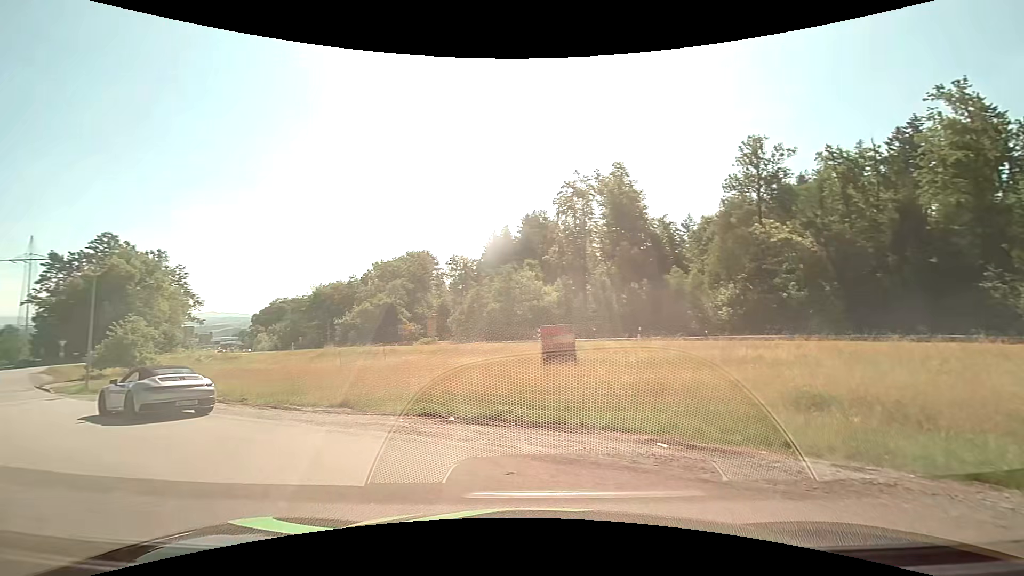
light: Day
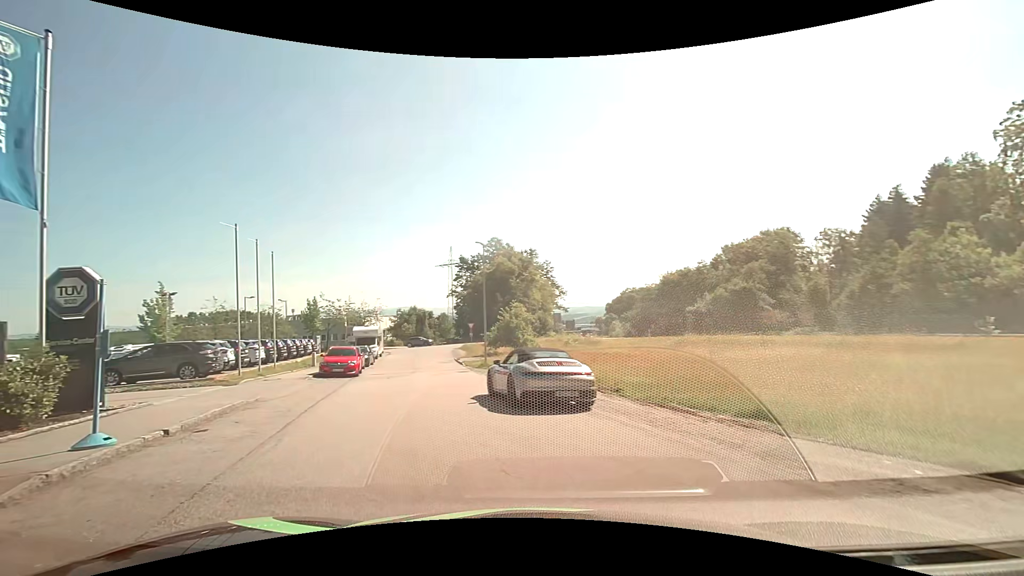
(-1.2, +4.3) m; -34°
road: residential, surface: asphalt
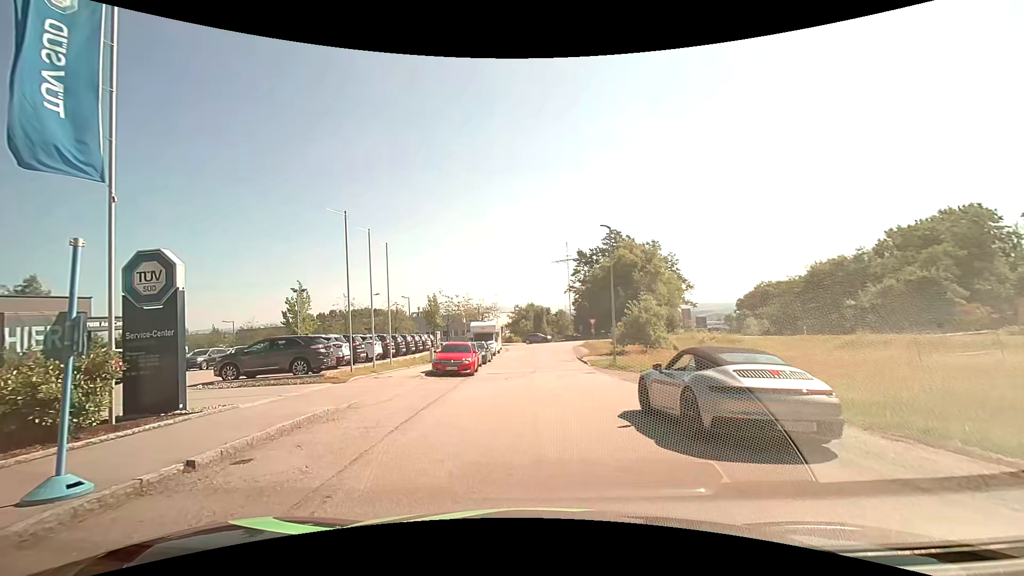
(-0.5, +3.6) m; -14°
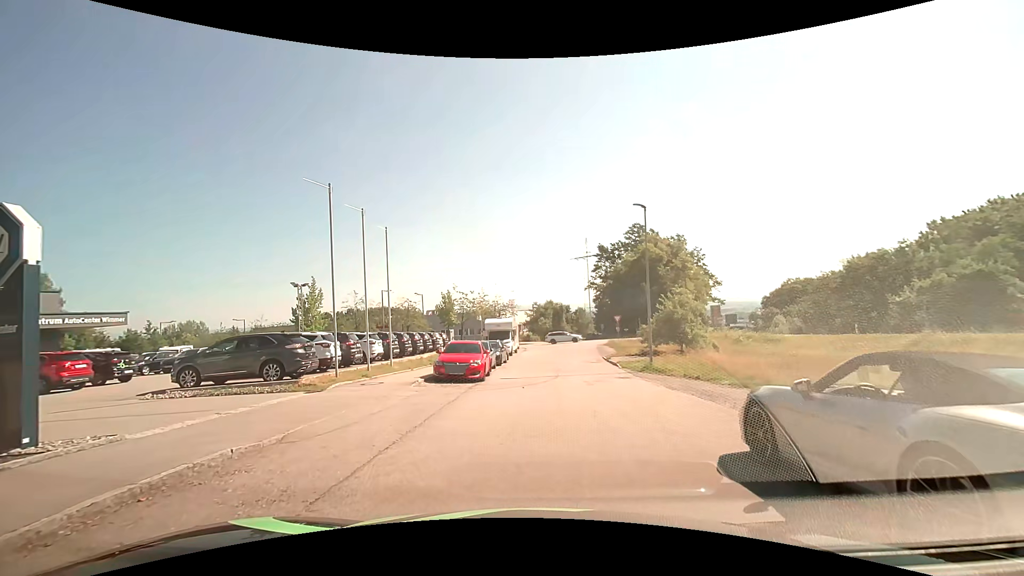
(-0.1, +3.9) m; -1°
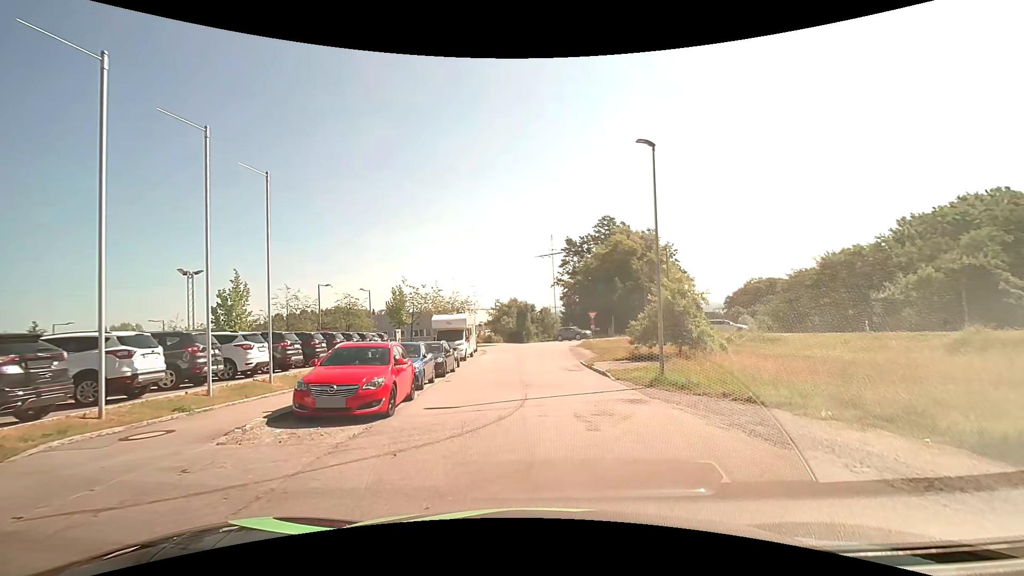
(0.0, +8.2) m; +3°
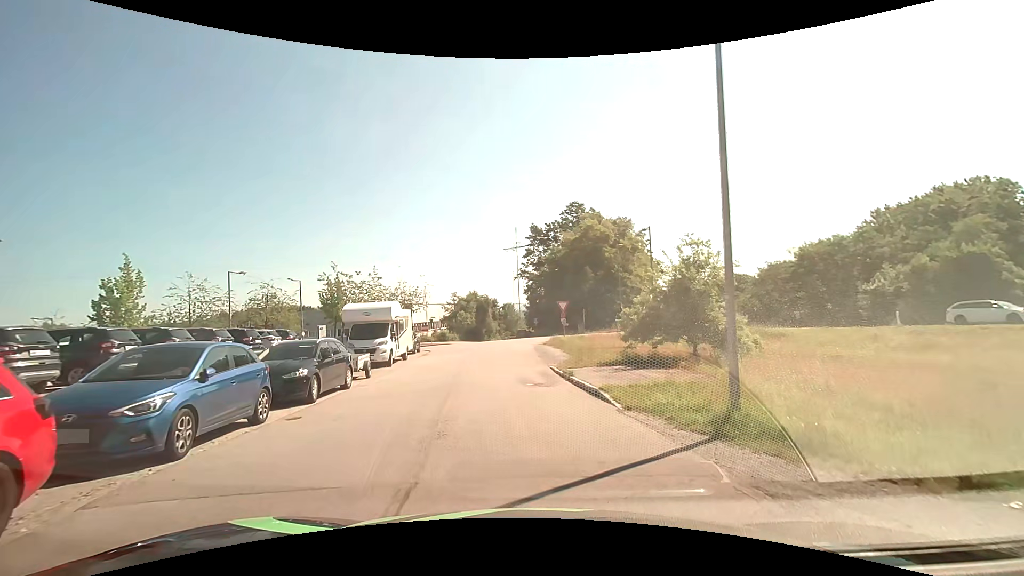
(+0.5, +9.1) m; +4°
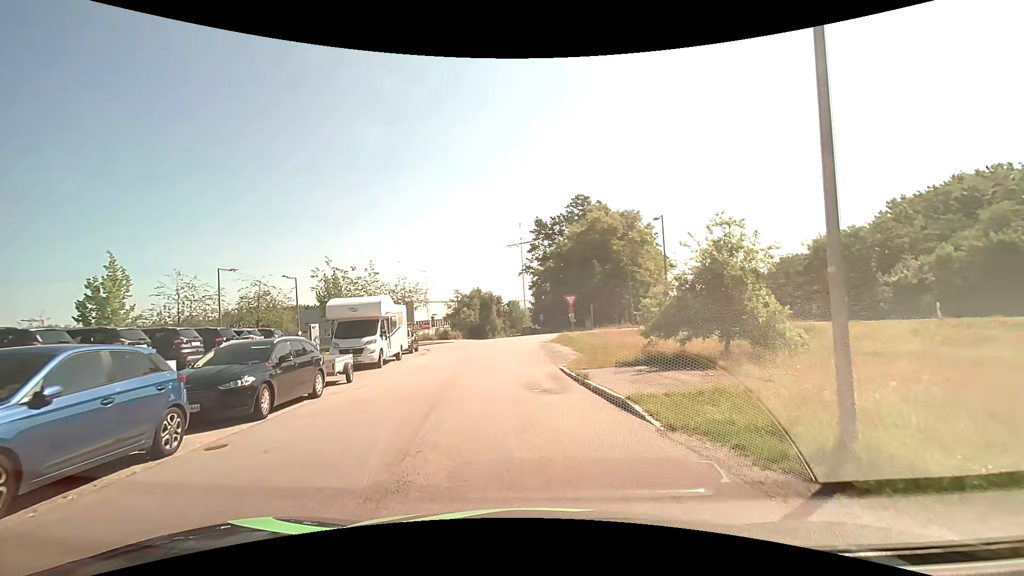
(0.0, +2.5) m; 0°
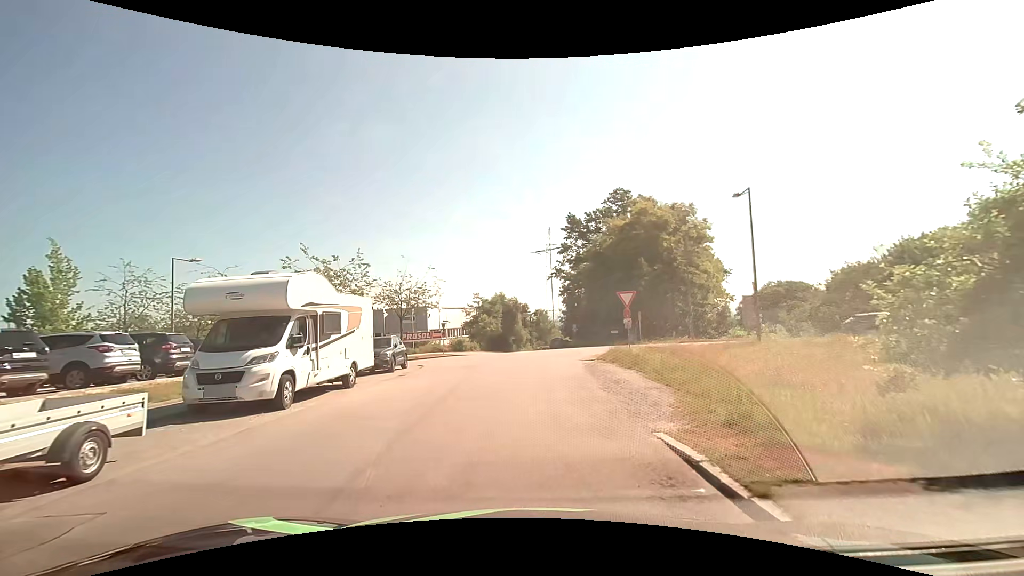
(-0.4, +10.3) m; -4°
(0, +10) (0, +20) (0, +30) (-3, +39) (-12, +43) (-22, +45) (-32, +47) (-41, +49) (-51, +51) (-61, +53) m
